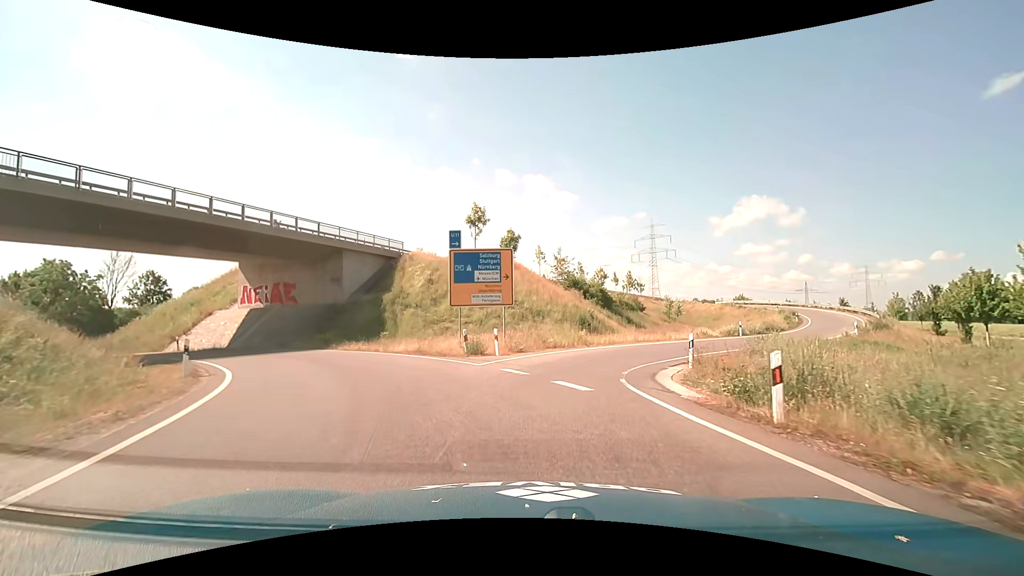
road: primary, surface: asphalt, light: Day
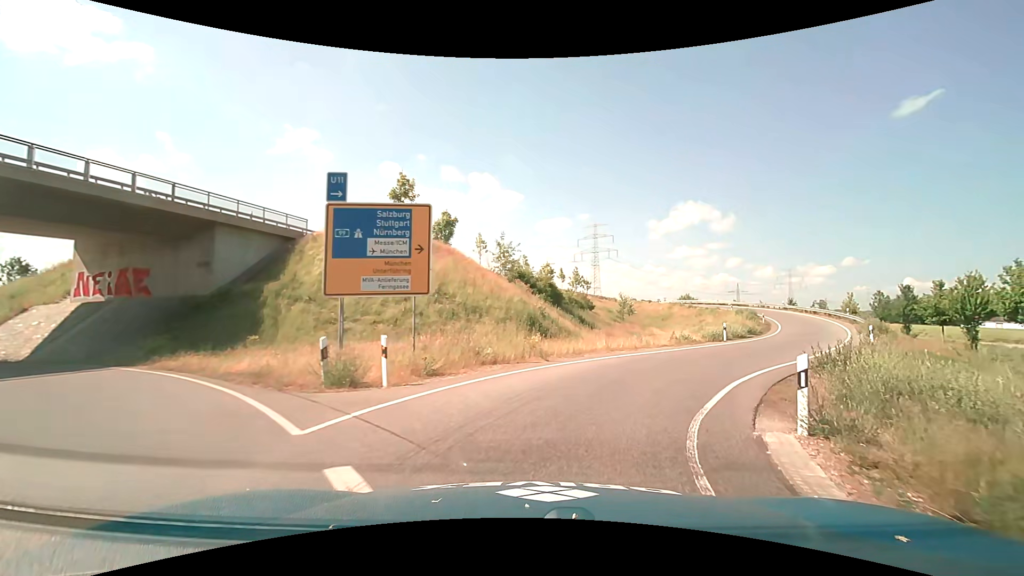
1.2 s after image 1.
(+0.2, +9.0) m; +6°
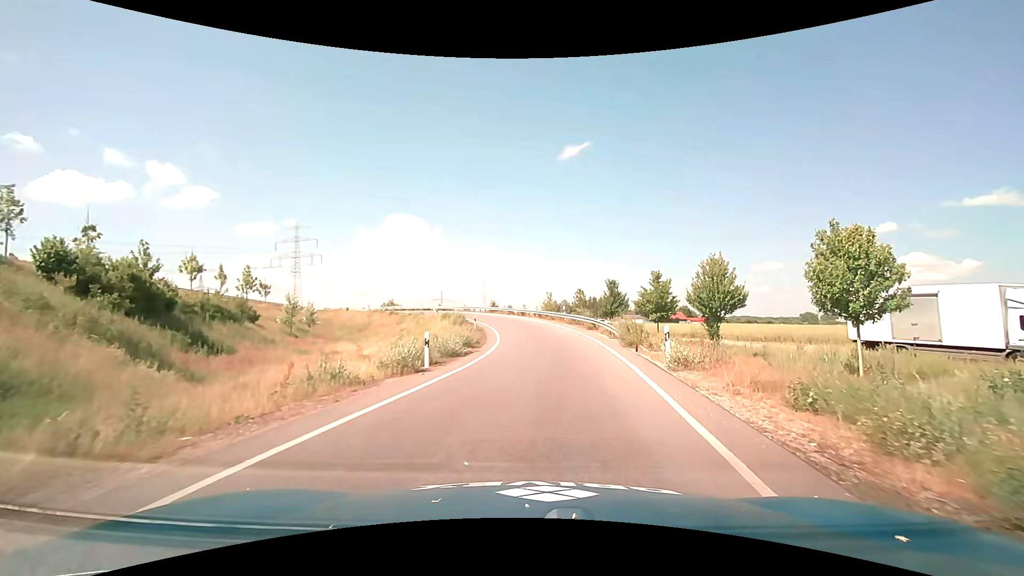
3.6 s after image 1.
(+5.5, +16.8) m; +33°
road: trunk_link
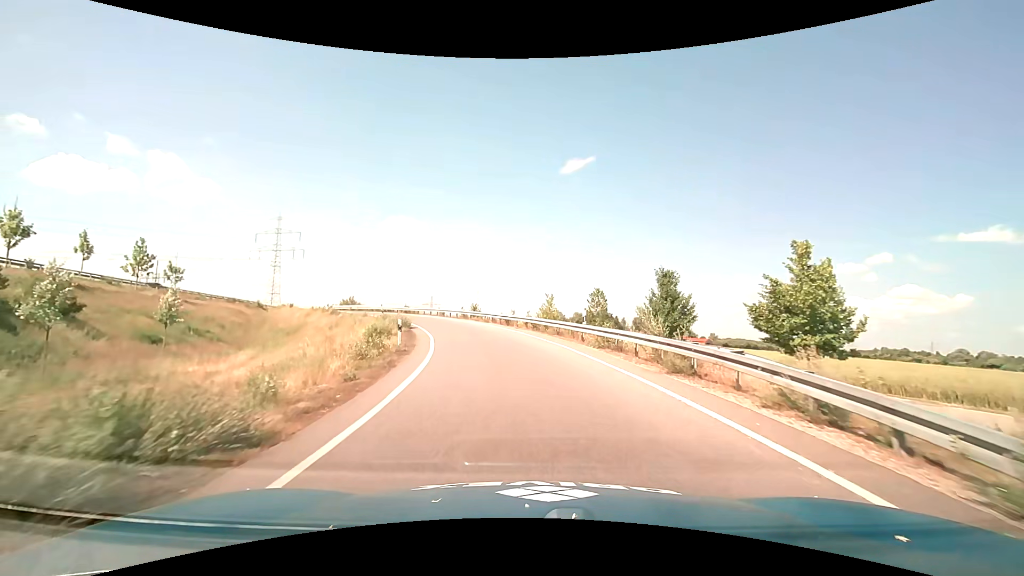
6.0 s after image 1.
(+0.4, +21.0) m; 0°
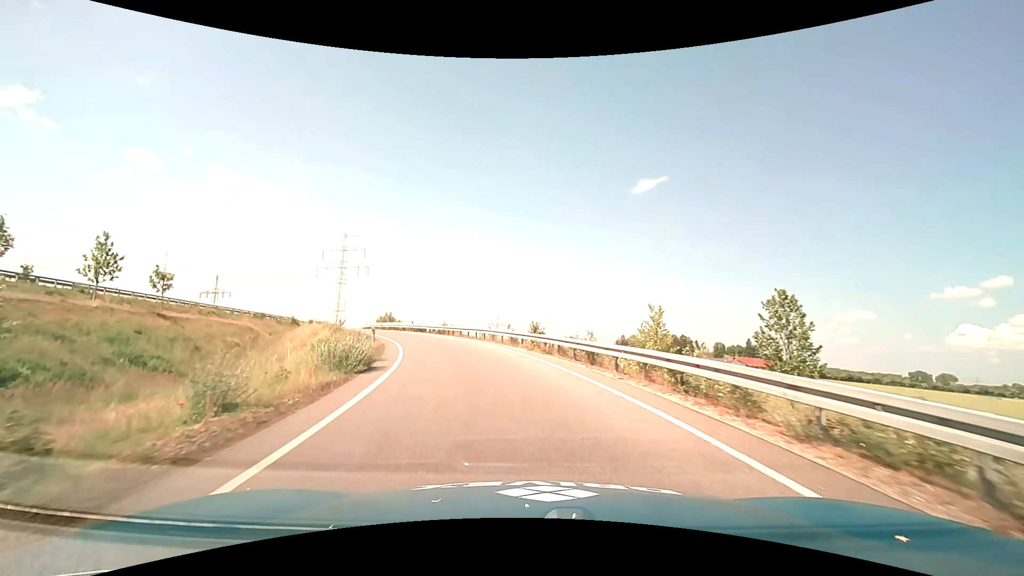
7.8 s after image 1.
(-0.9, +18.8) m; -7°
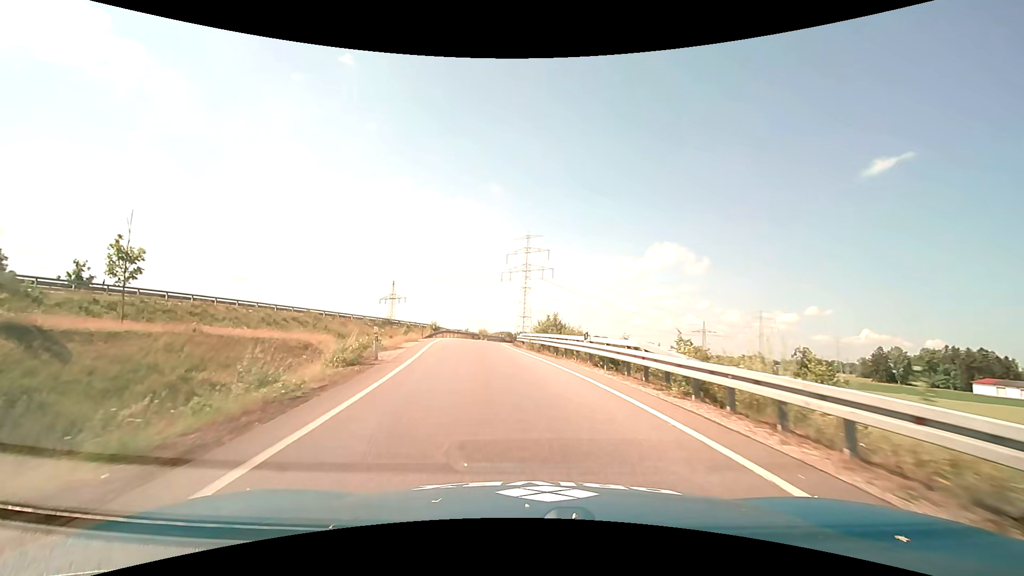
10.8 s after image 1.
(-6.8, +34.8) m; -22°
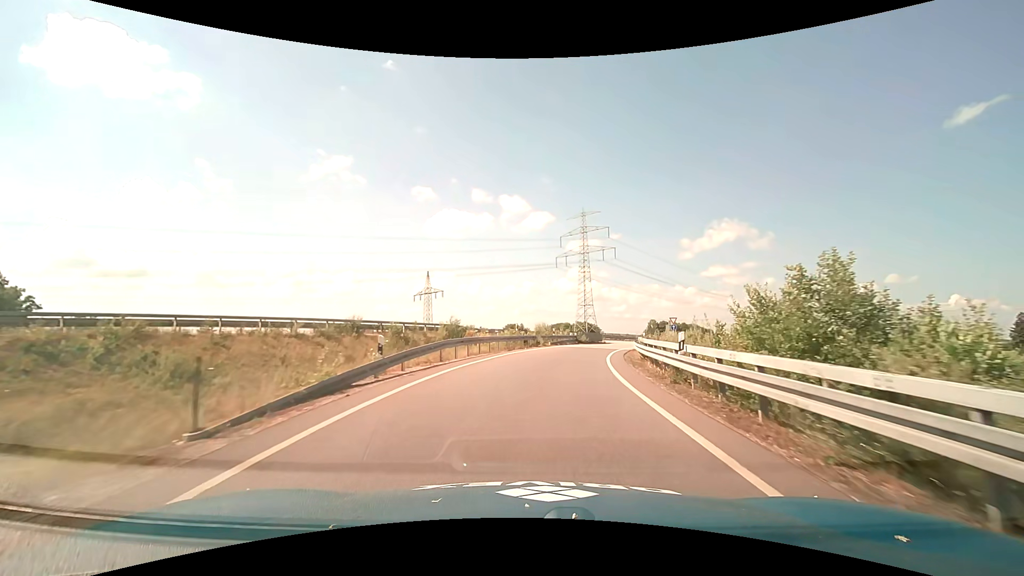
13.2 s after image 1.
(-3.2, +31.5) m; -7°
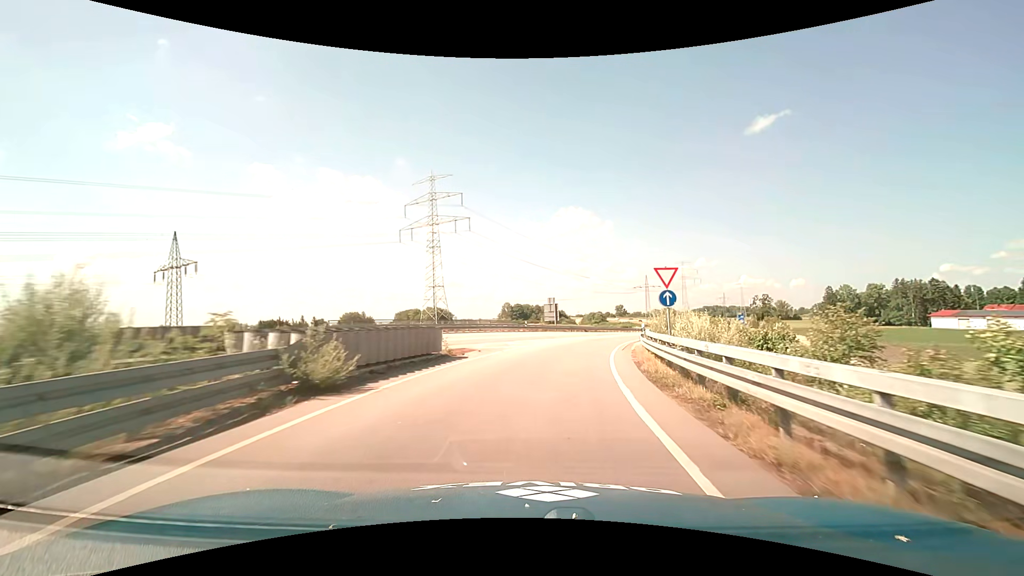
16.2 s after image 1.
(+5.6, +40.0) m; +16°
